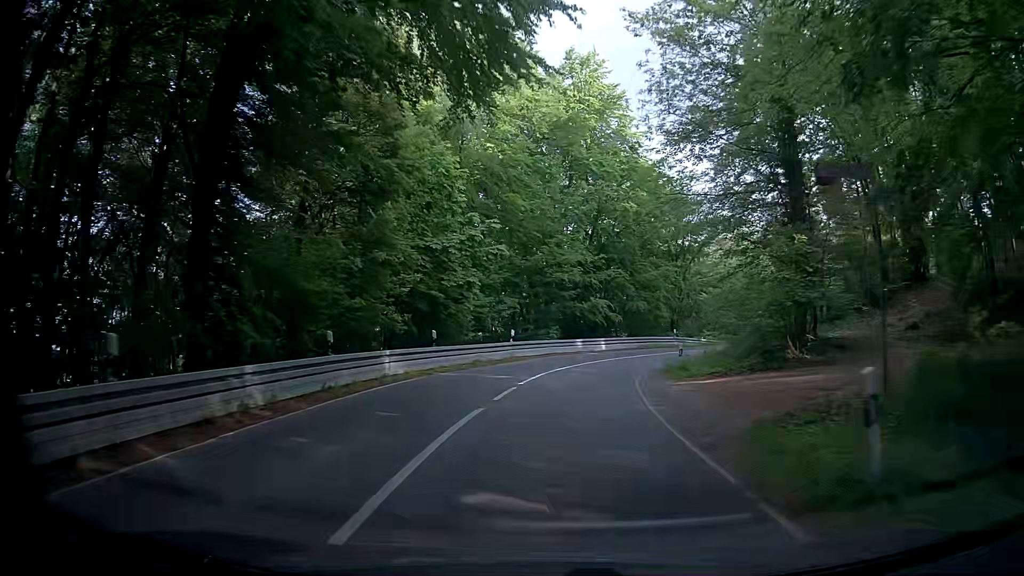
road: secondary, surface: asphalt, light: Day
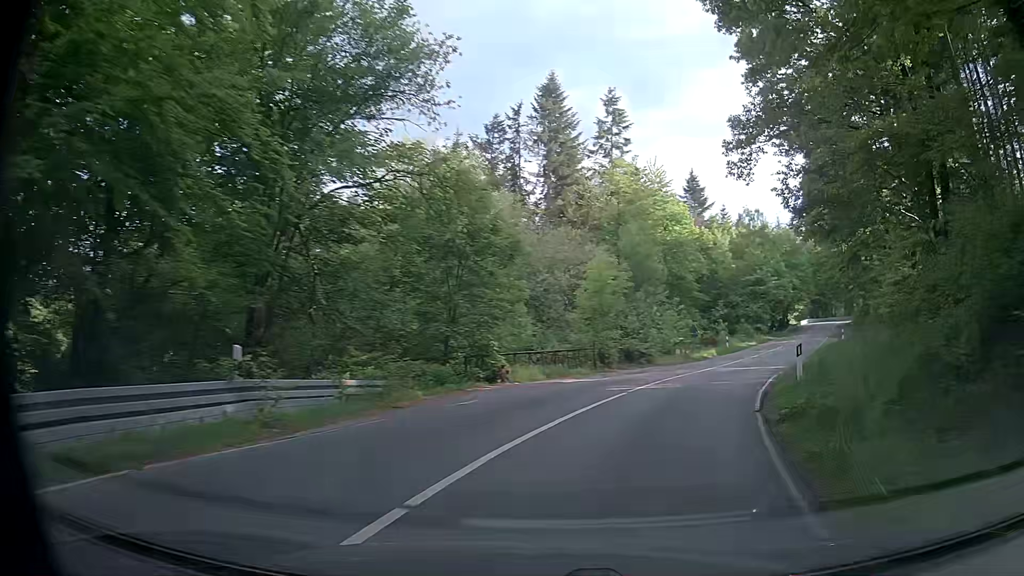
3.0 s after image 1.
(+5.7, +36.7) m; +28°
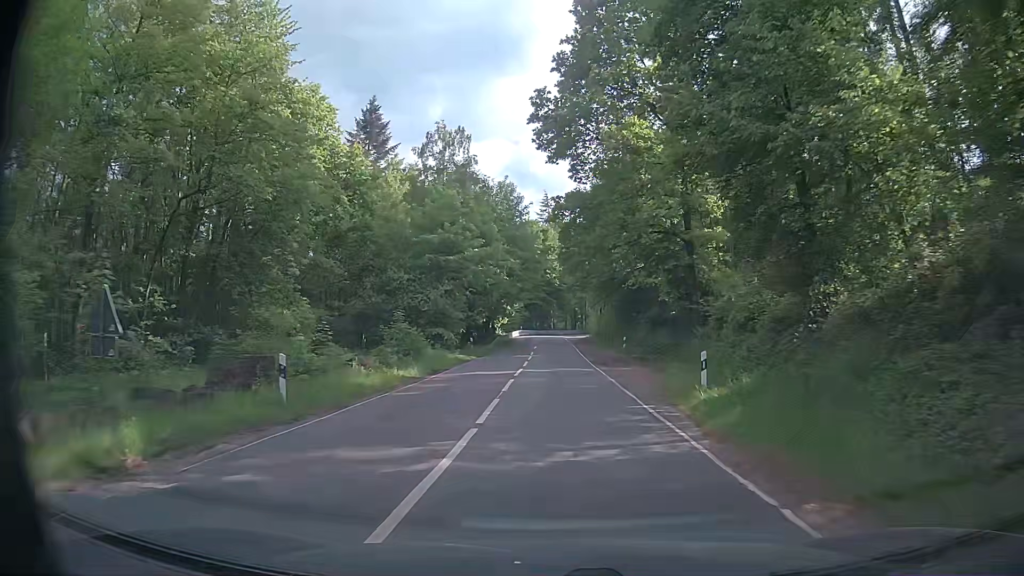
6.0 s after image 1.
(+13.0, +35.7) m; +28°
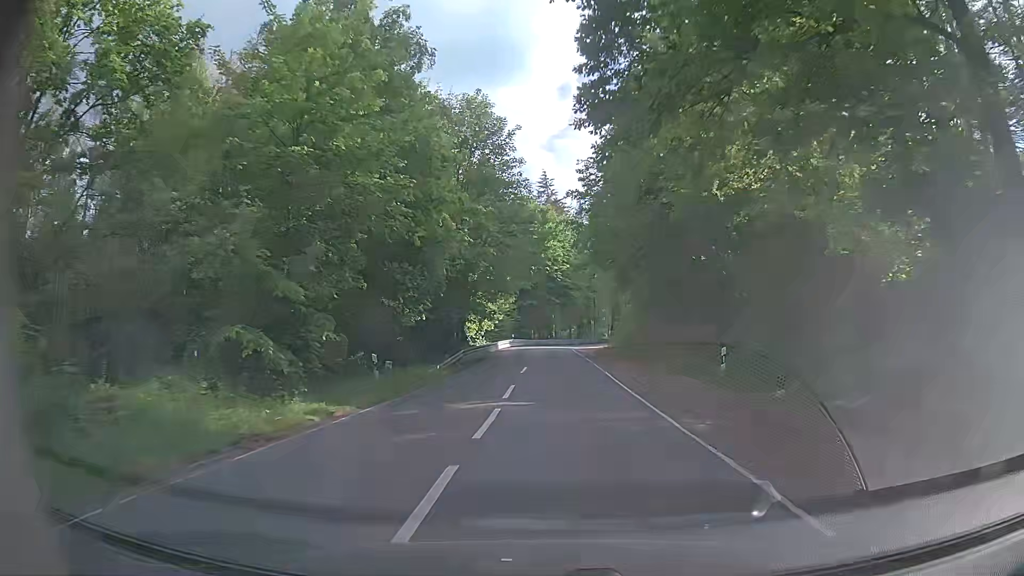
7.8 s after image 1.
(+0.3, +25.1) m; +1°
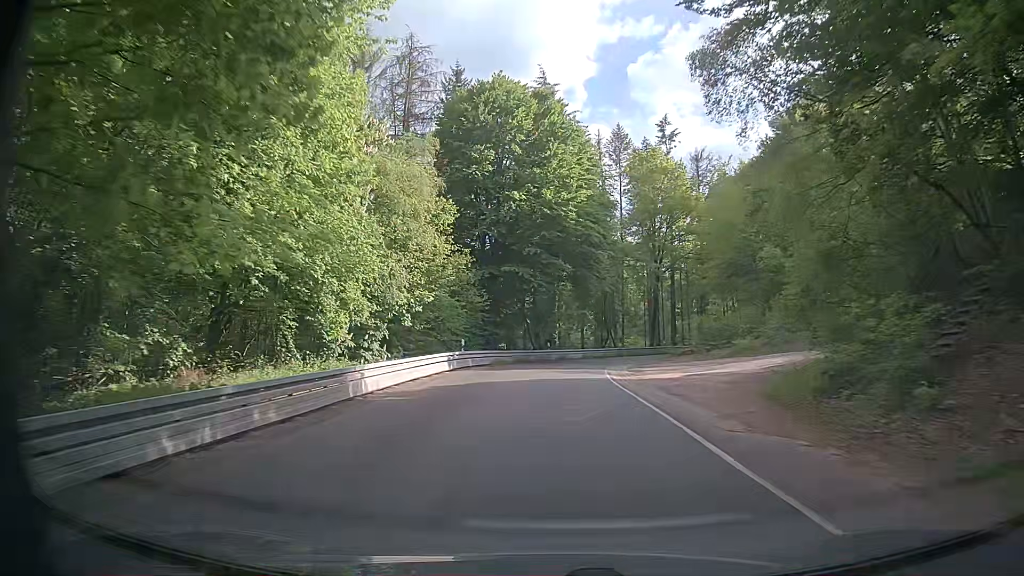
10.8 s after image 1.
(-0.1, +43.7) m; 0°
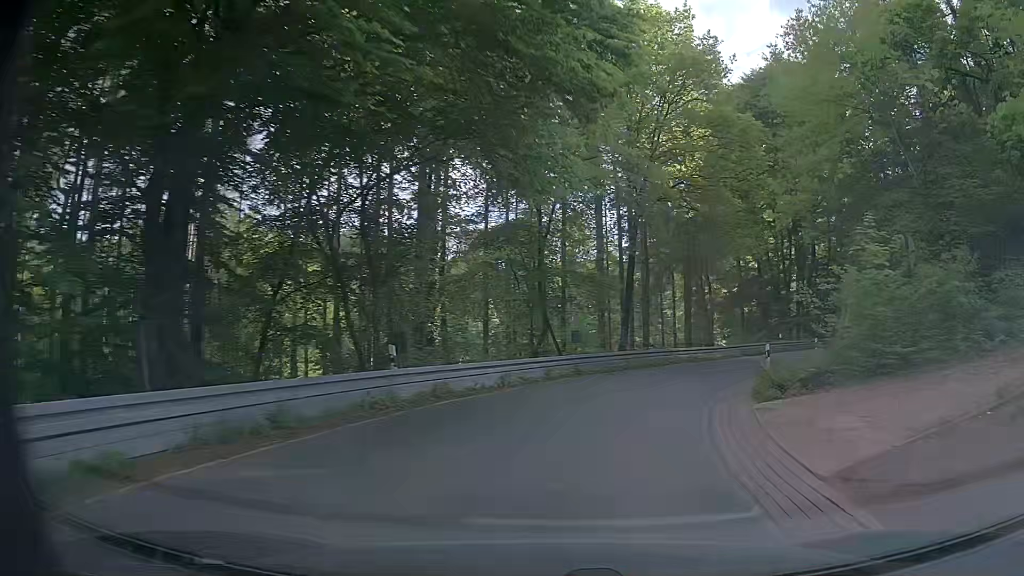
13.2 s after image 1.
(+0.5, +32.1) m; +8°
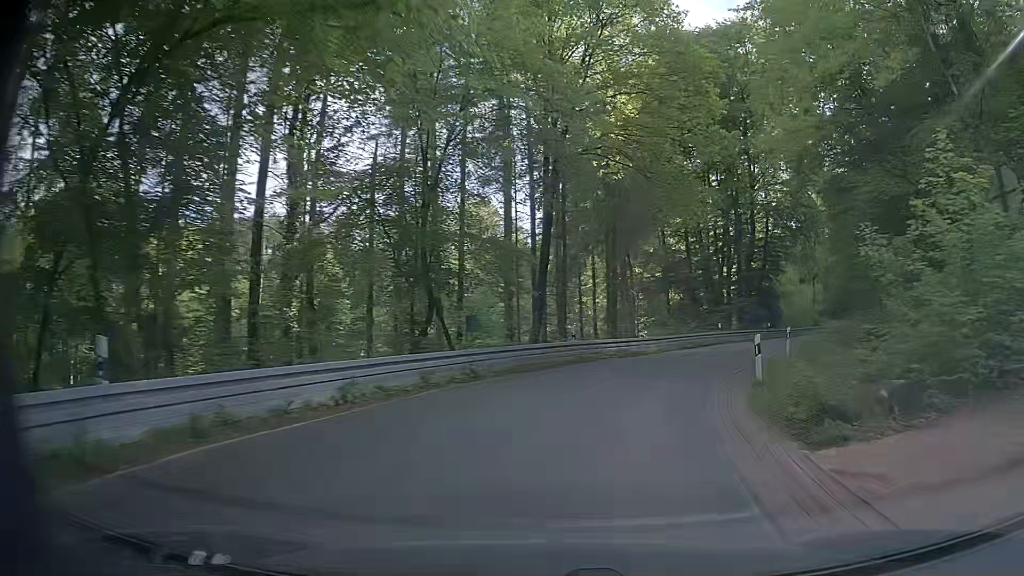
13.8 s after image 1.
(+0.5, +7.6) m; +7°
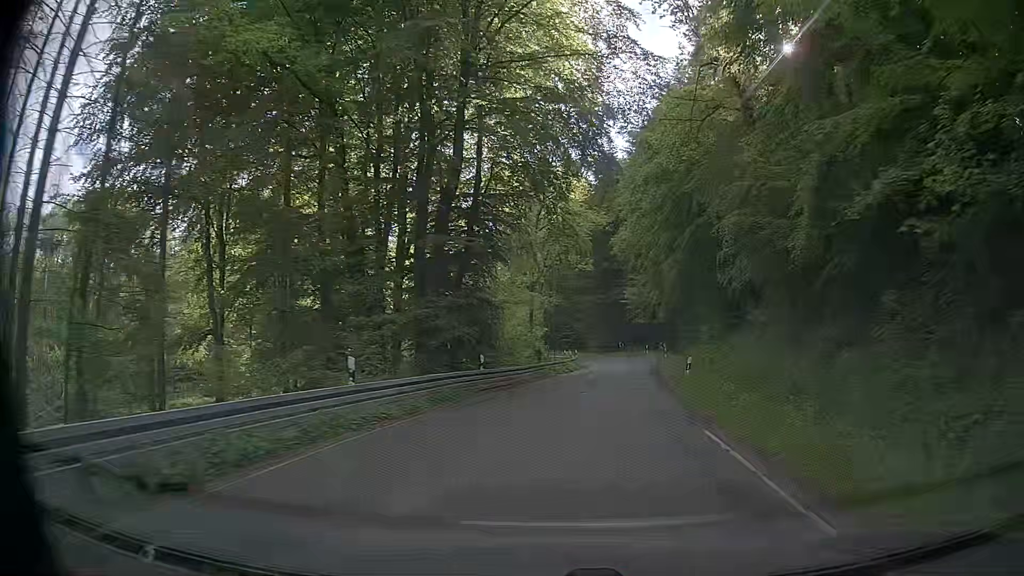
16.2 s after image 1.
(+8.2, +29.6) m; +28°
(0, +10) (+2, +20) (+3, +30) (+5, +40) (+7, +49) (+8, +59) (+9, +69) (+5, +79) (-1, +86) (-10, +91) m
